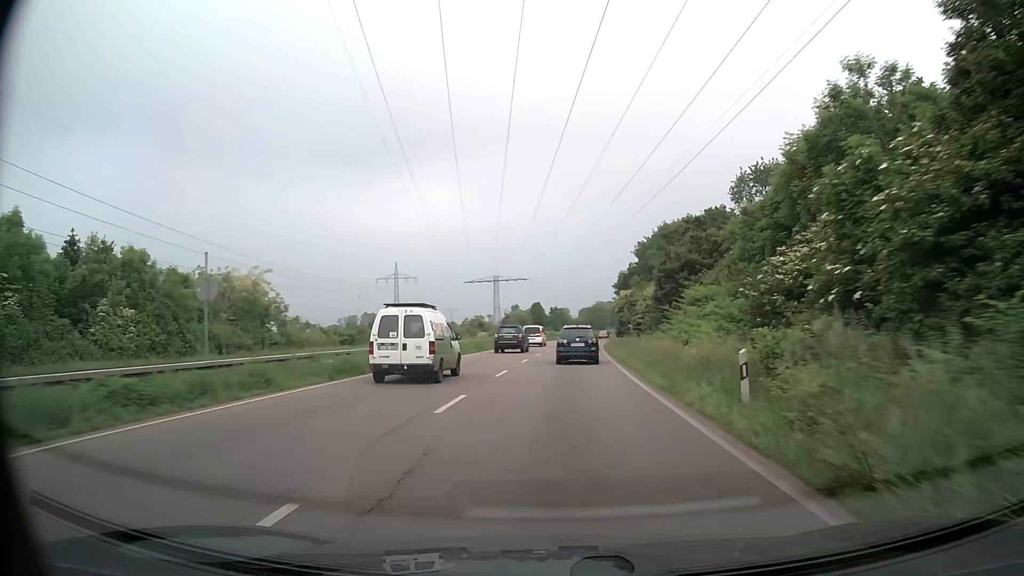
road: trunk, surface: asphalt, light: Day
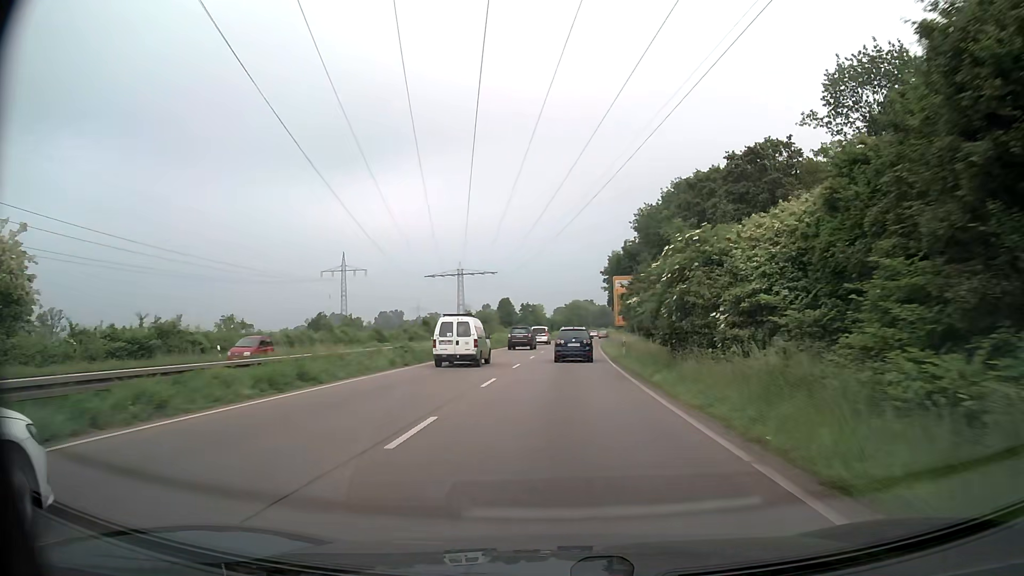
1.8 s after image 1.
(+0.4, +30.4) m; +2°
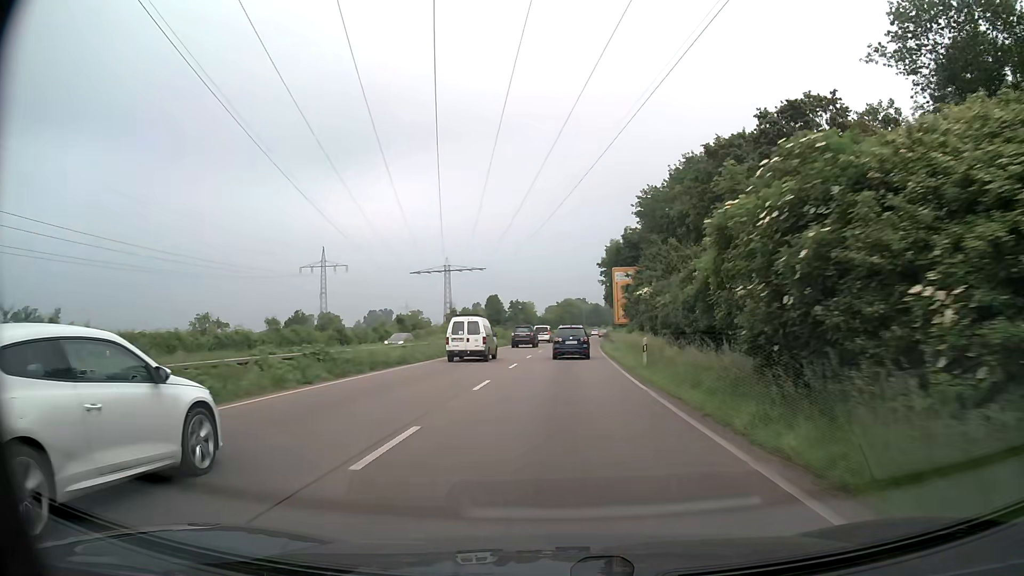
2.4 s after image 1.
(+0.1, +10.3) m; +1°
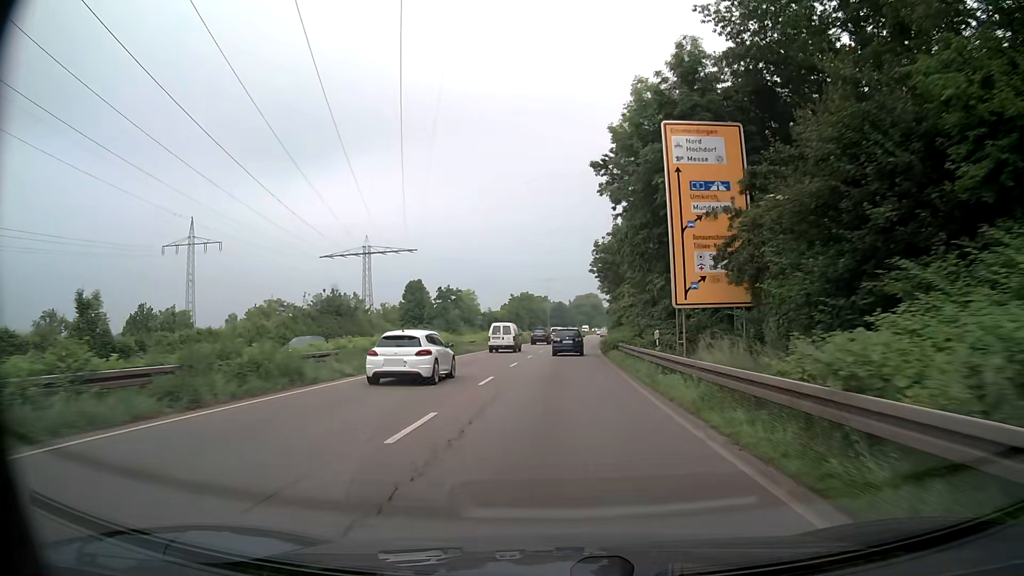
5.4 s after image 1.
(+1.5, +52.3) m; +3°
